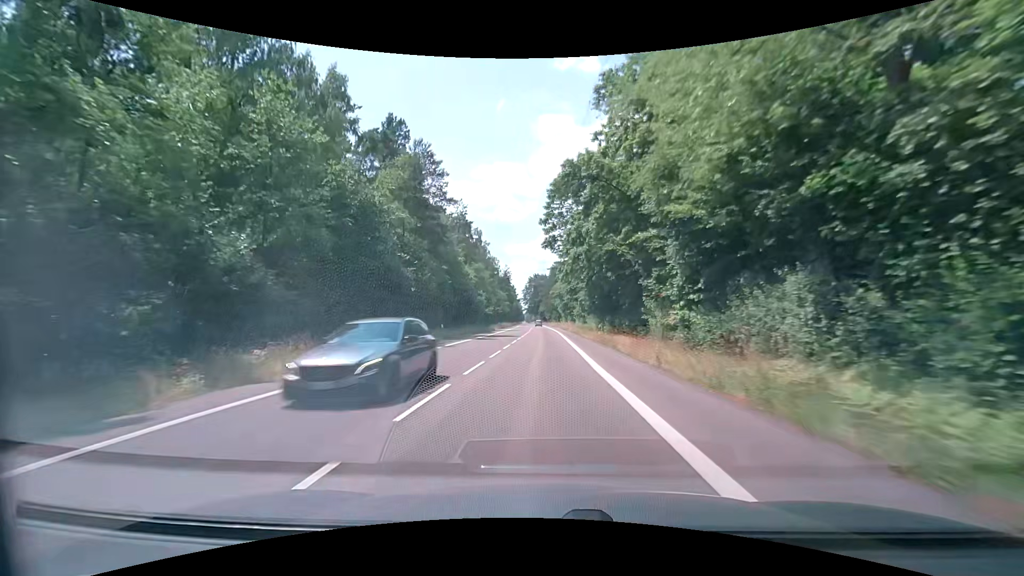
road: secondary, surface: asphalt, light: Day
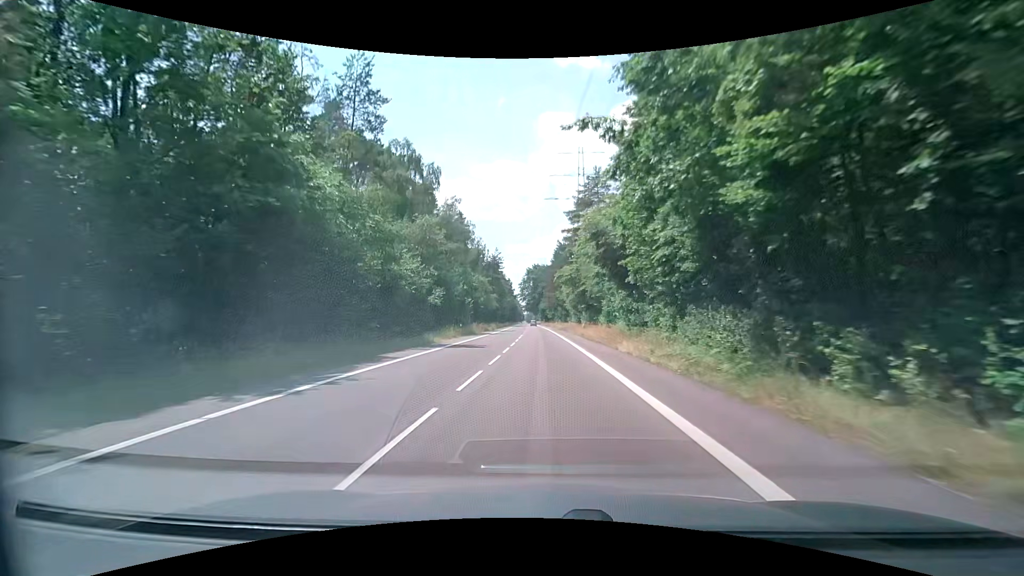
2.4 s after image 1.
(-0.1, +42.5) m; 0°
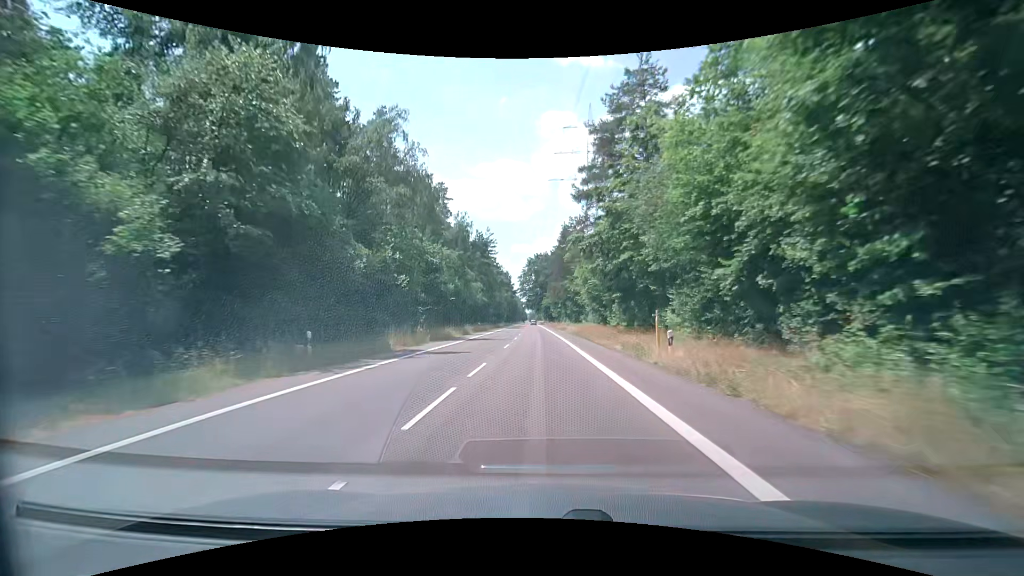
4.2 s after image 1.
(0.0, +31.8) m; 0°
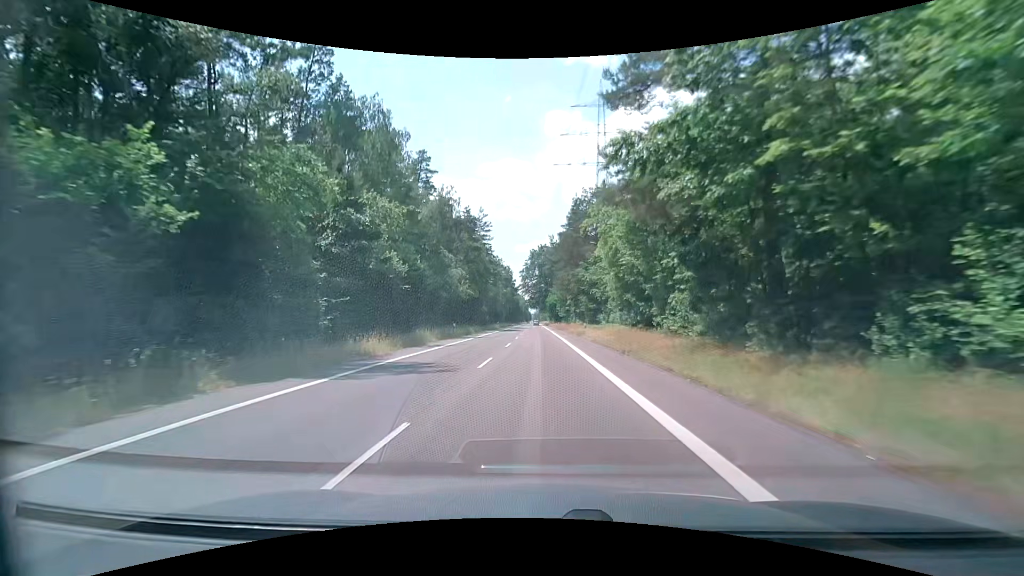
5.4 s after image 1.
(0.0, +21.2) m; 0°
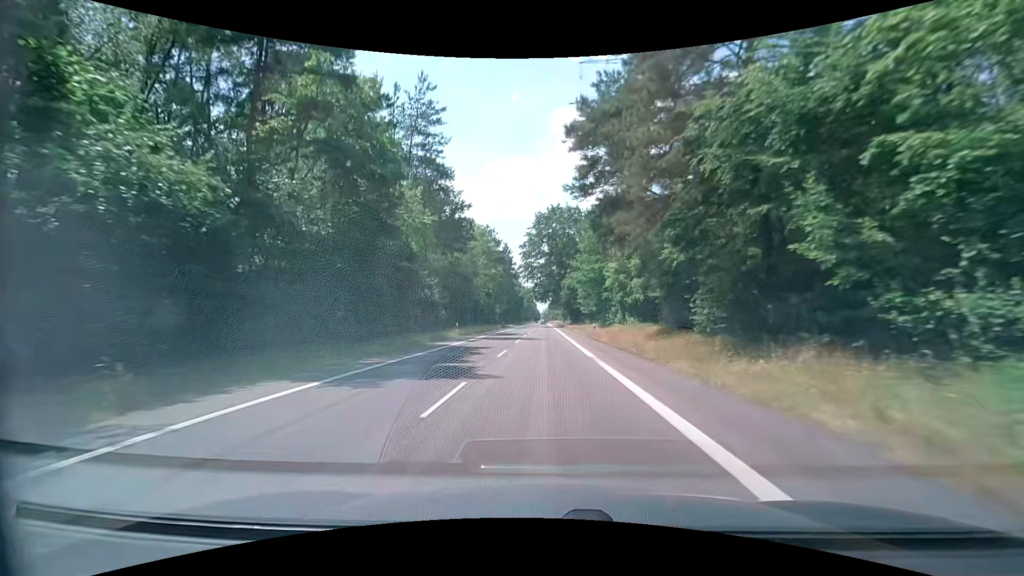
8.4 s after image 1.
(-0.7, +52.9) m; -2°
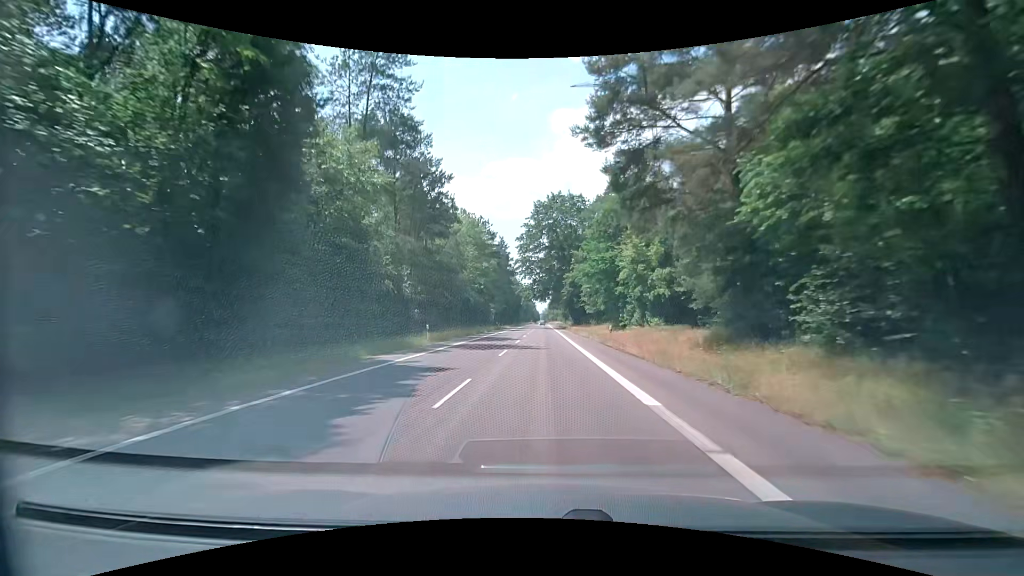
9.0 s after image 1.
(+0.1, +10.6) m; 0°
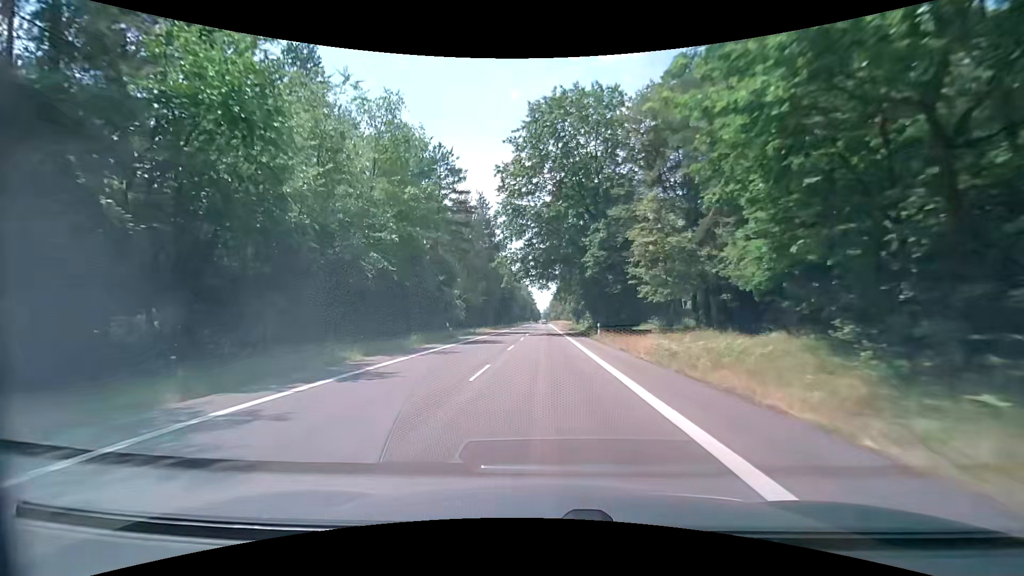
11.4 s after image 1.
(-0.1, +42.2) m; 0°
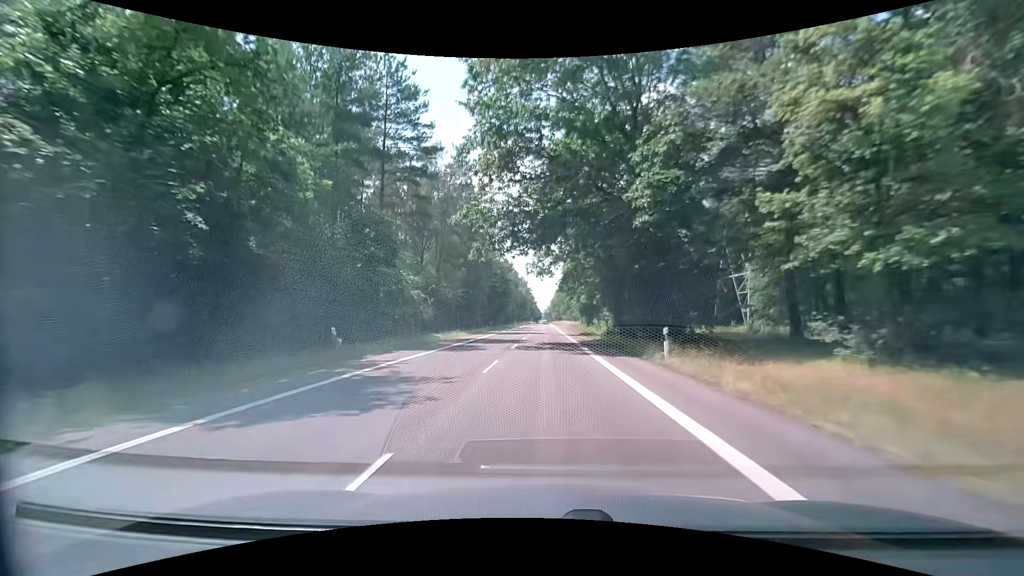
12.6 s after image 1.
(0.0, +21.1) m; 0°
(0, +10) (0, +20) (0, +30) (0, +40) (0, +50) (0, +60) (0, +70) (0, +80) (0, +90) (0, +100) m
